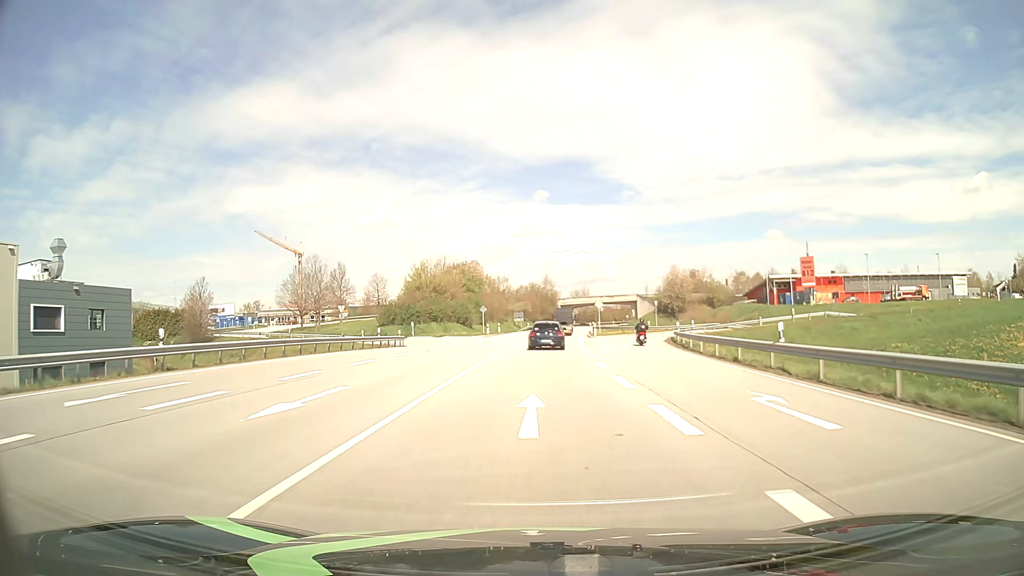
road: primary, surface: asphalt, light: Day
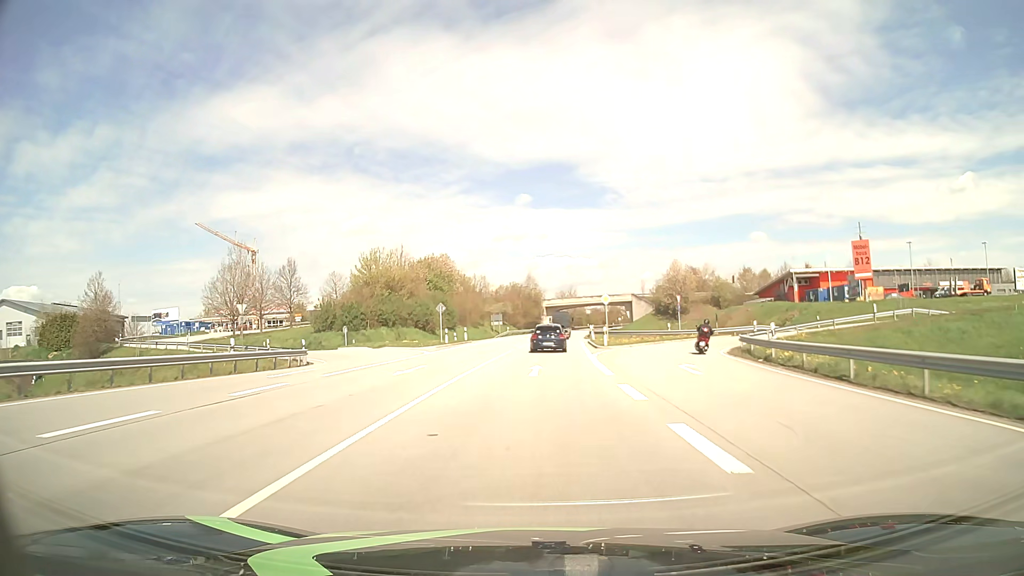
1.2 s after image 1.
(+0.2, +20.6) m; +1°
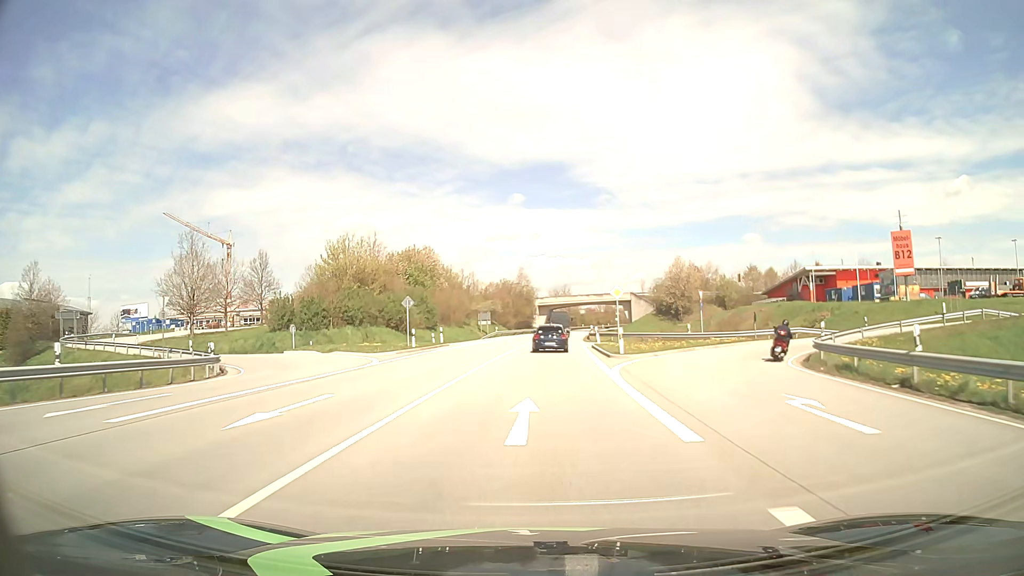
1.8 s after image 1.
(+0.1, +10.3) m; +1°
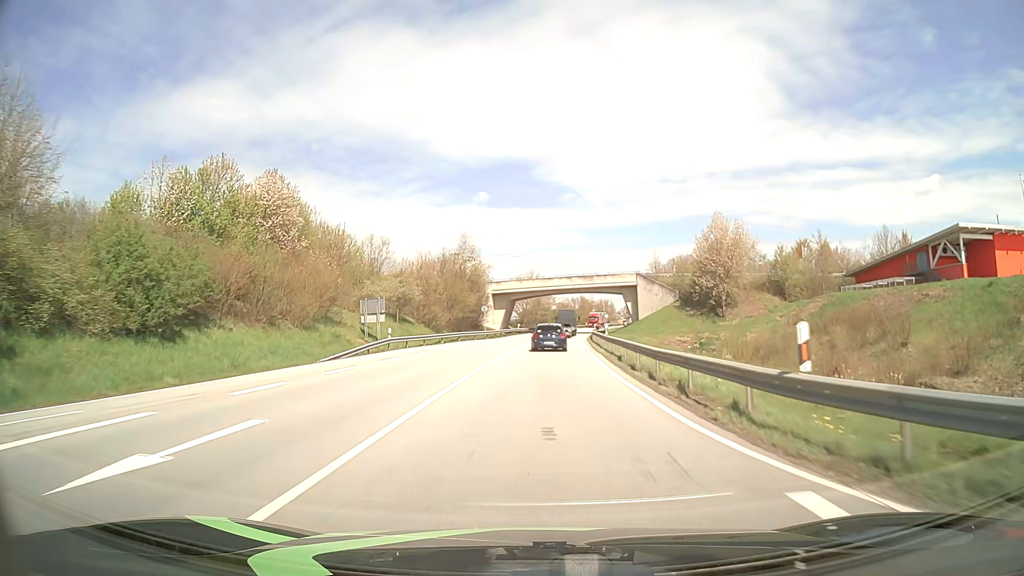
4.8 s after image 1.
(+1.5, +51.6) m; +3°
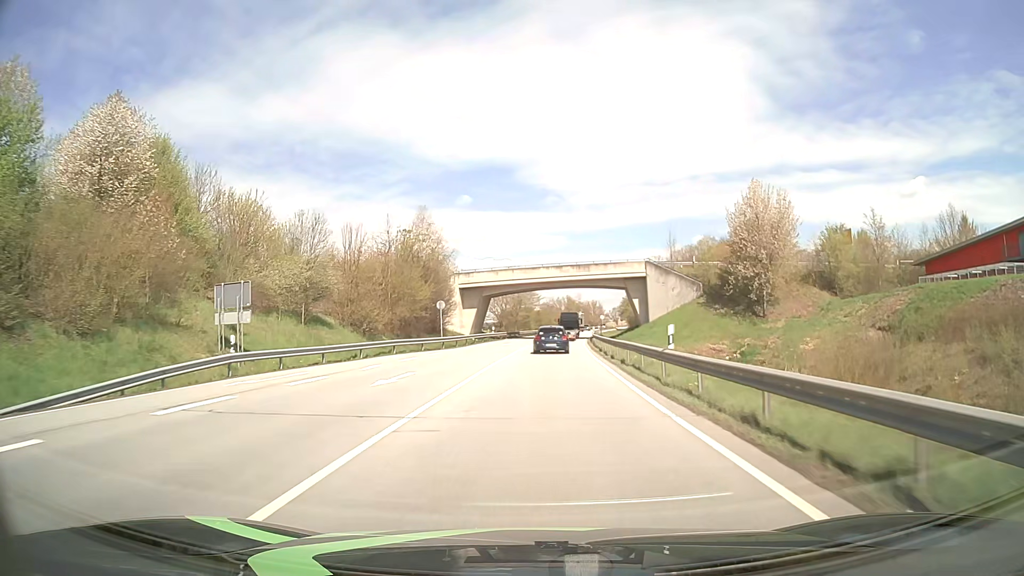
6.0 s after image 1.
(+0.2, +20.9) m; +1°
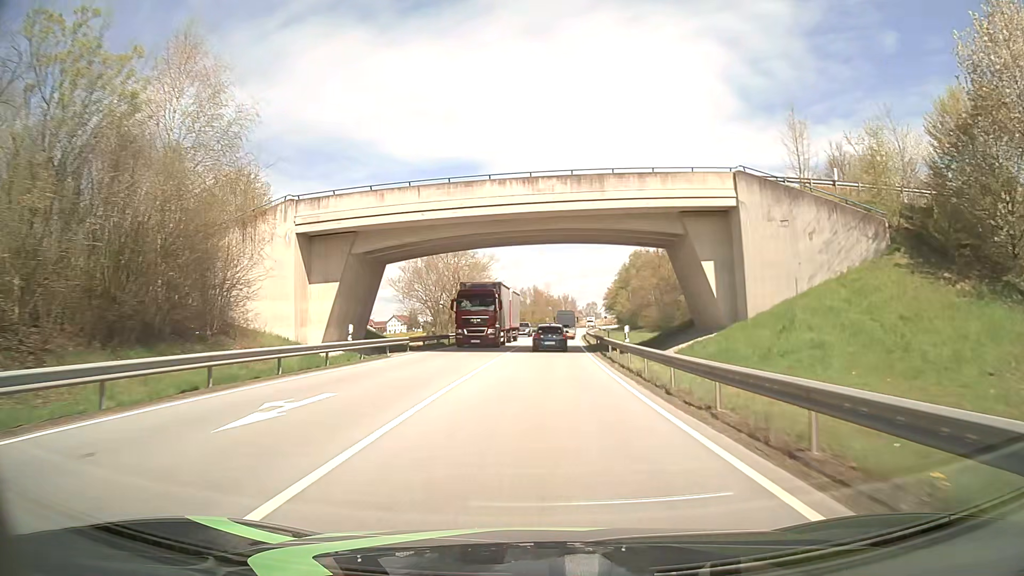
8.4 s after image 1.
(+1.2, +42.4) m; +3°
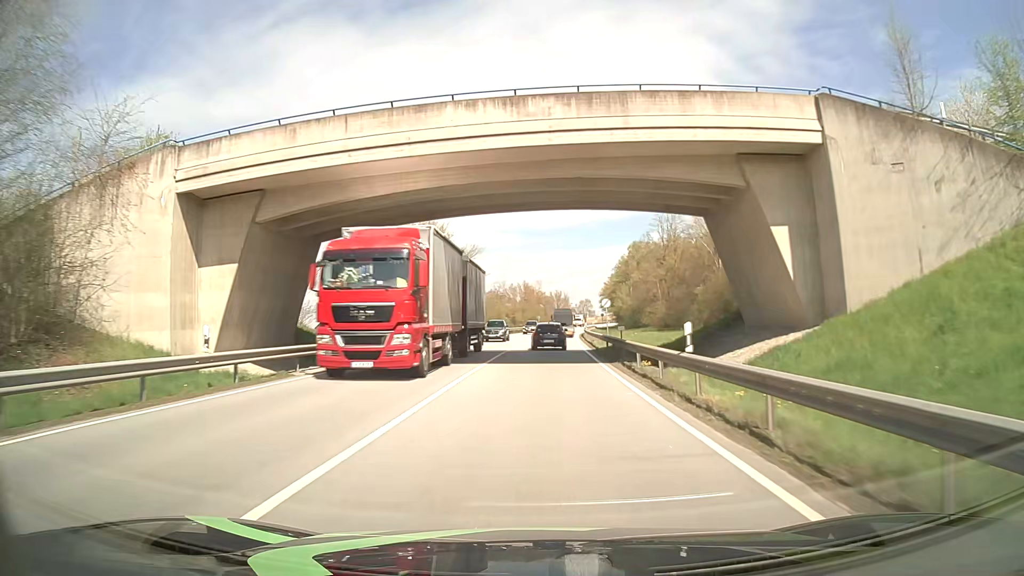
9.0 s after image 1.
(+0.1, +10.7) m; +1°
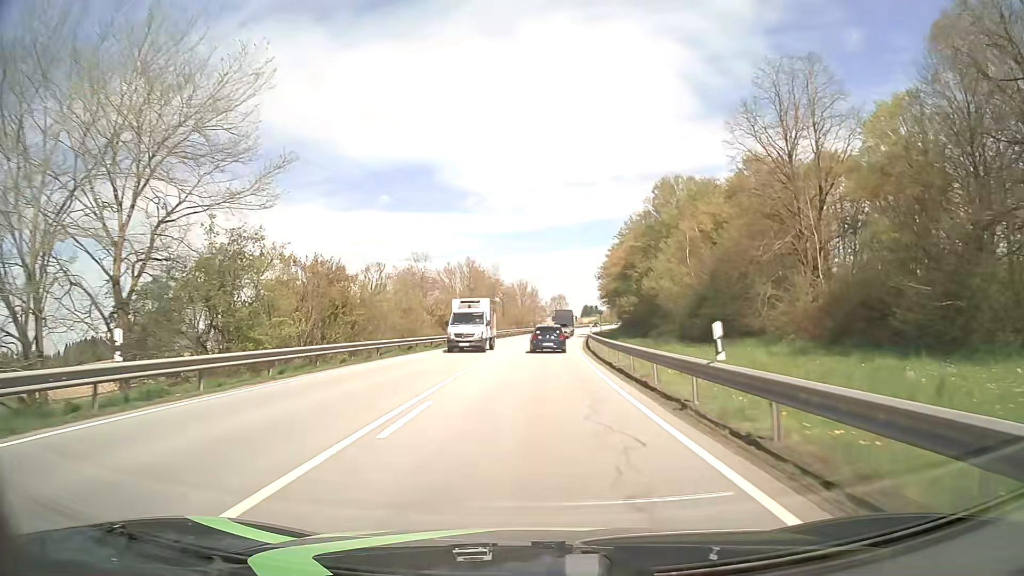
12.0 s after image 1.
(+1.6, +53.1) m; +3°
(0, +10) (0, +20) (0, +30) (+1, +40) (+1, +50) (+2, +60) (+3, +70) (+4, +80) (+5, +90) (+6, +100) m
